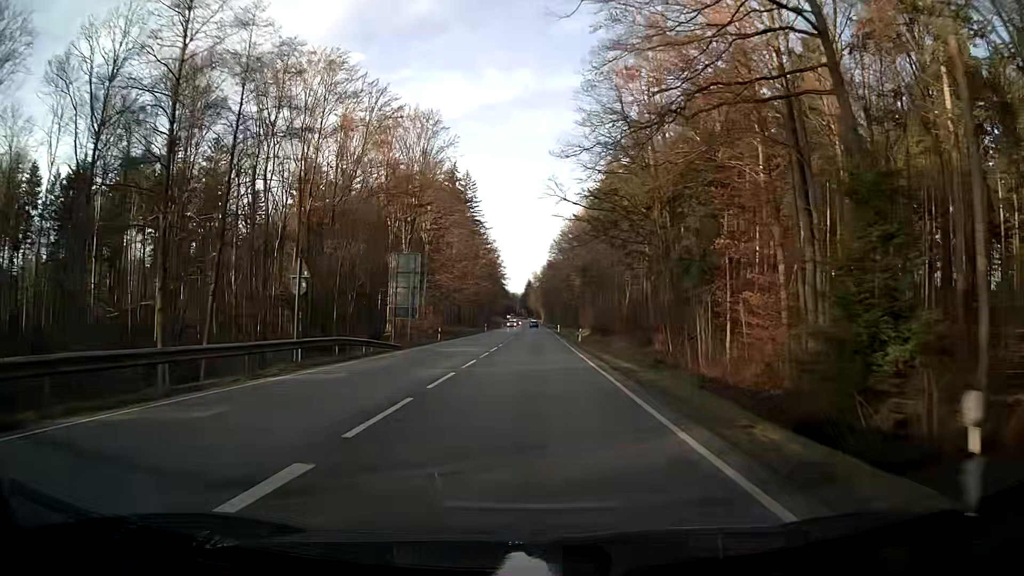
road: secondary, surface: asphalt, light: Day
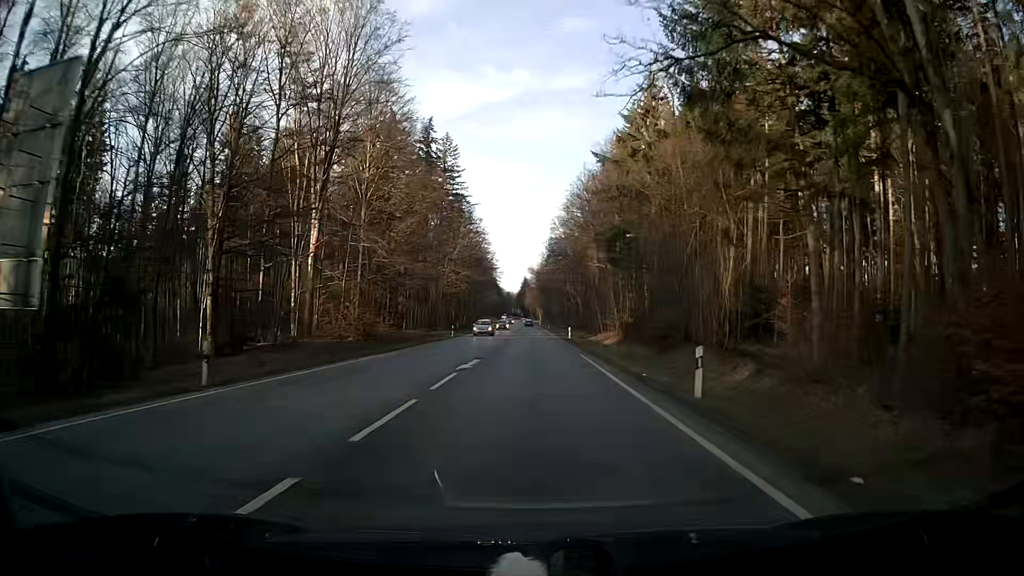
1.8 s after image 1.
(0.0, +36.4) m; 0°
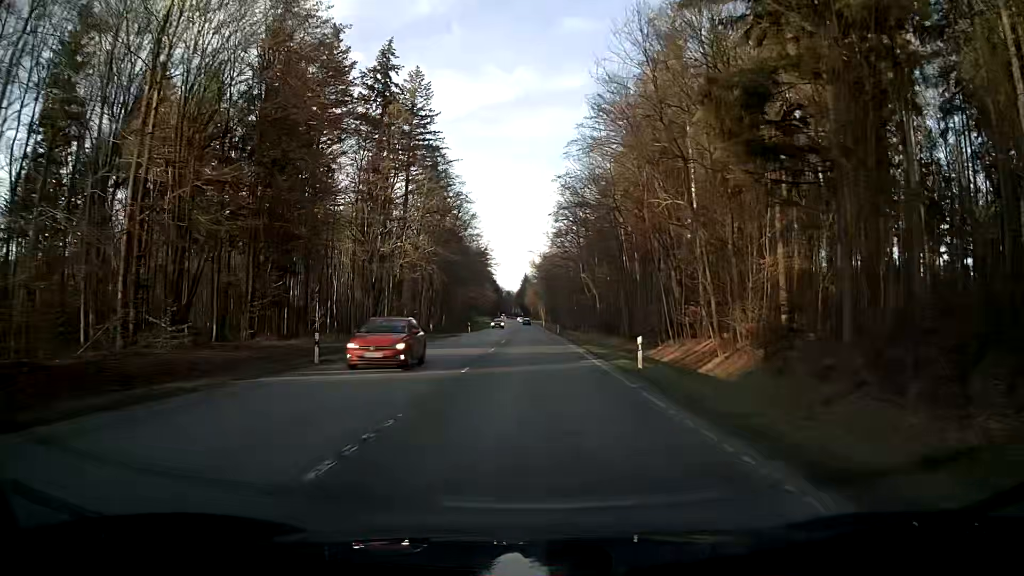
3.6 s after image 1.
(+0.1, +38.9) m; 0°
